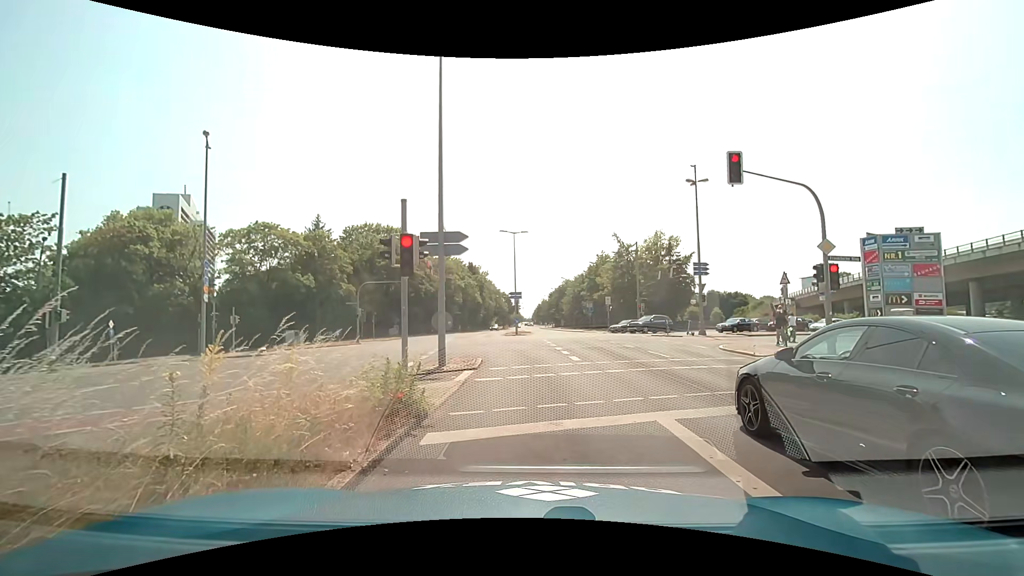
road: secondary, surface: asphalt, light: Day
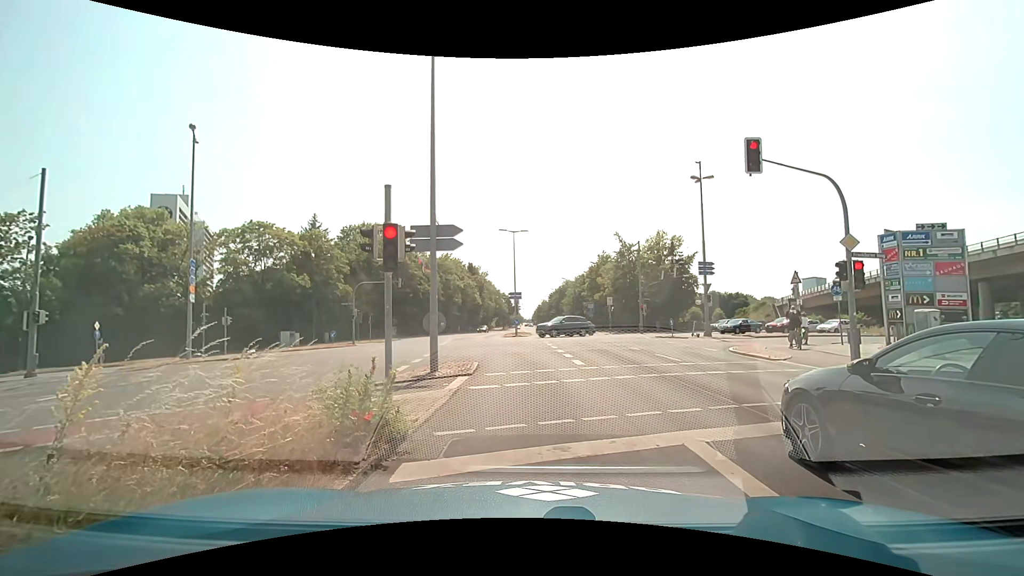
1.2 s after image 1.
(0.0, +1.1) m; 0°
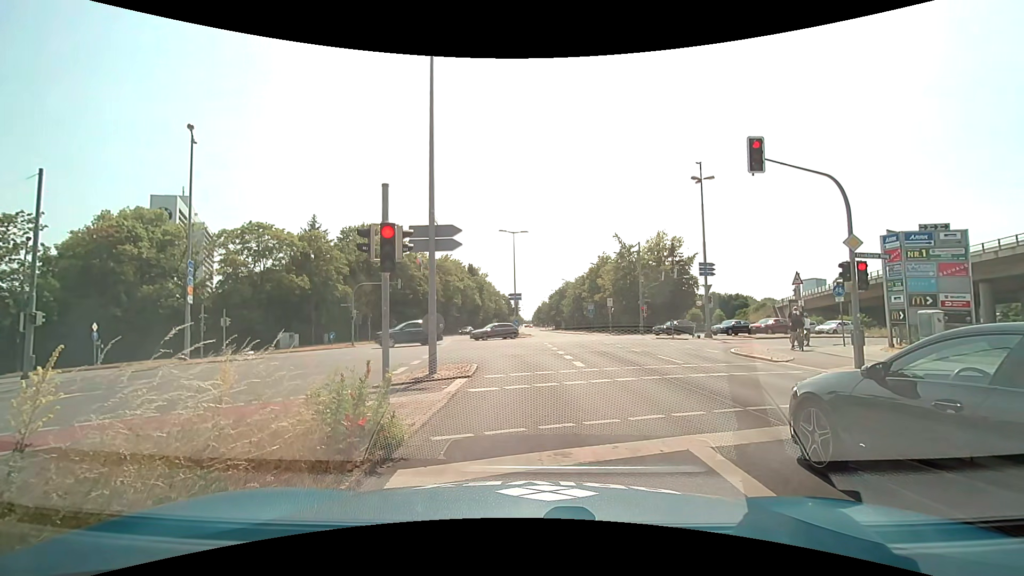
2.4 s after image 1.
(0.0, +0.2) m; 0°
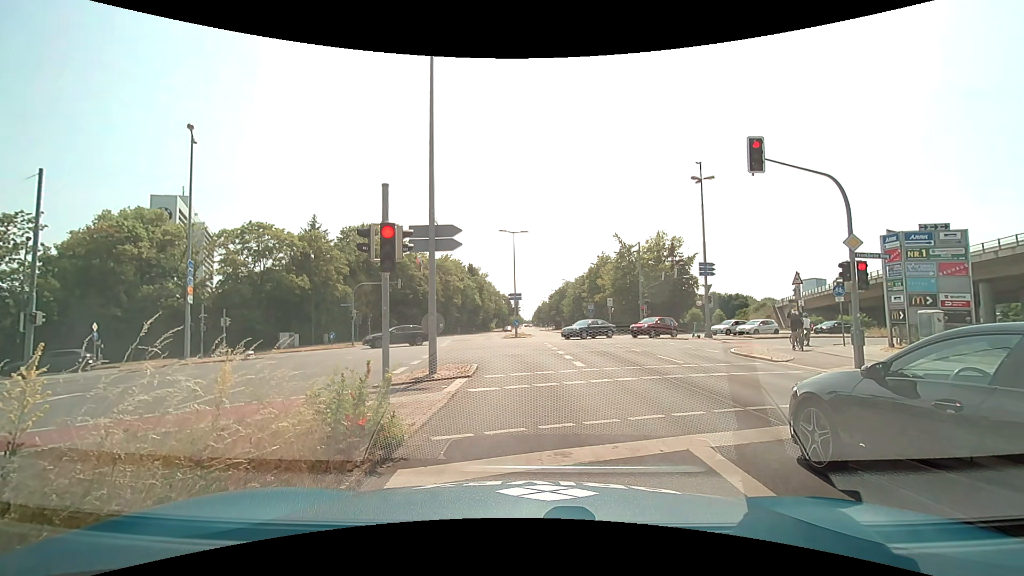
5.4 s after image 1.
(0.0, 0.0) m; 0°
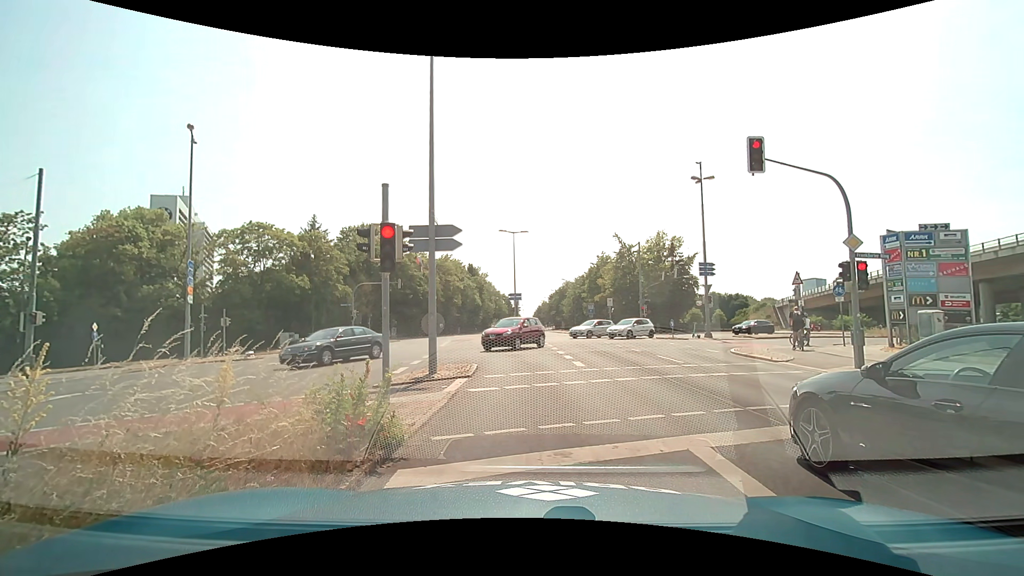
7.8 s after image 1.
(0.0, 0.0) m; 0°
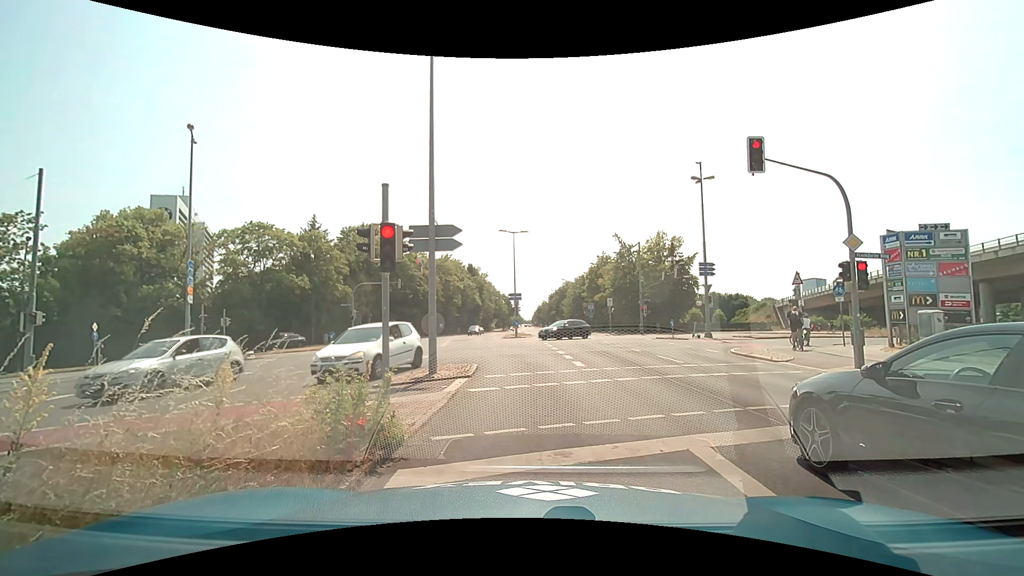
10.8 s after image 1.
(0.0, 0.0) m; 0°
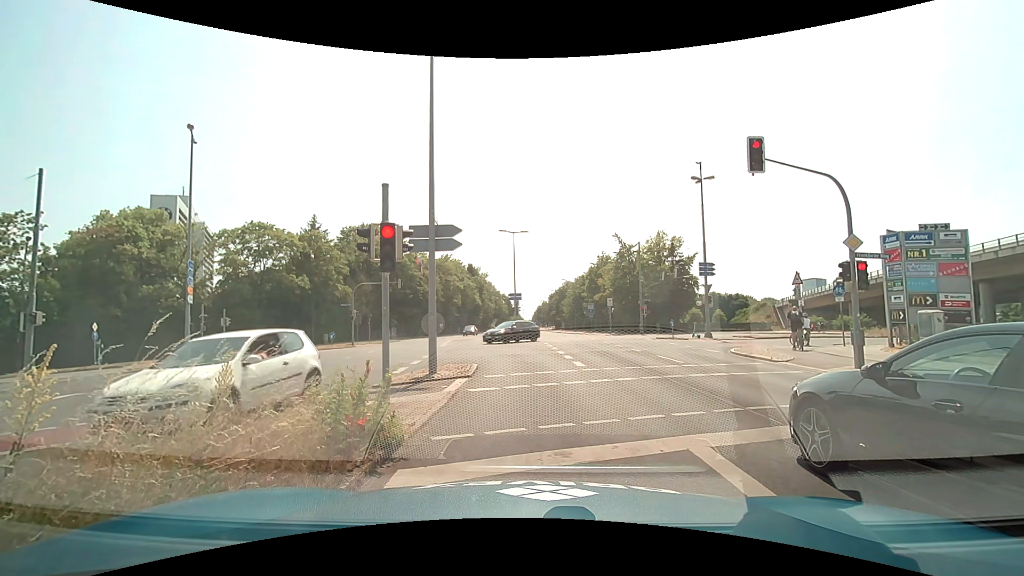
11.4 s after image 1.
(0.0, 0.0) m; 0°
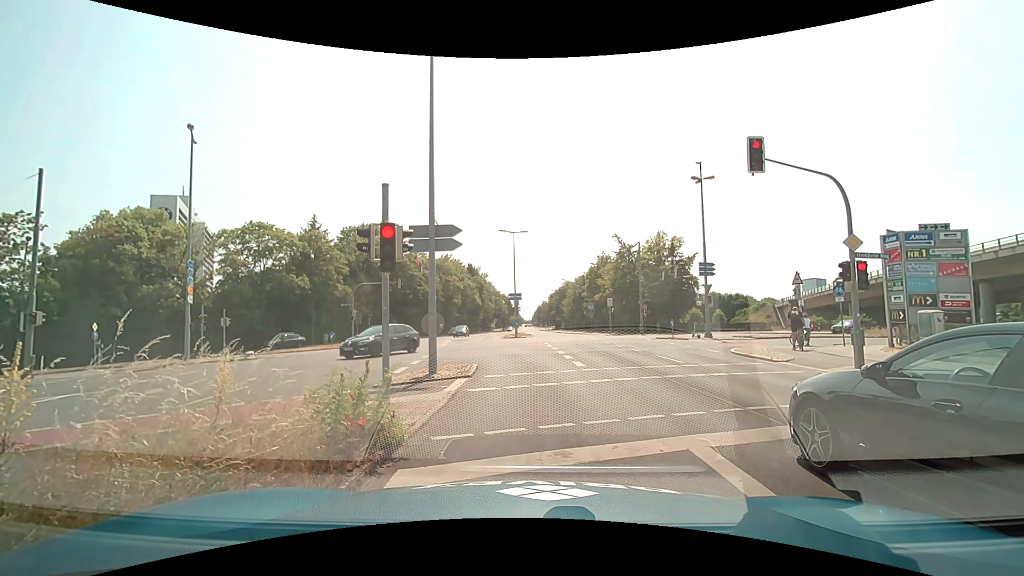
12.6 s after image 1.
(0.0, 0.0) m; 0°
